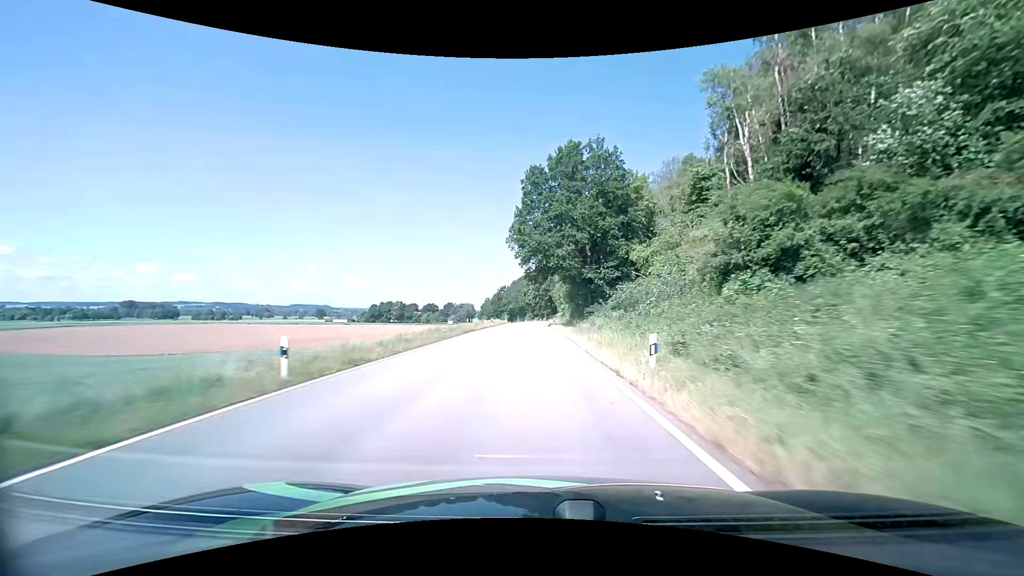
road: tertiary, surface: asphalt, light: Day
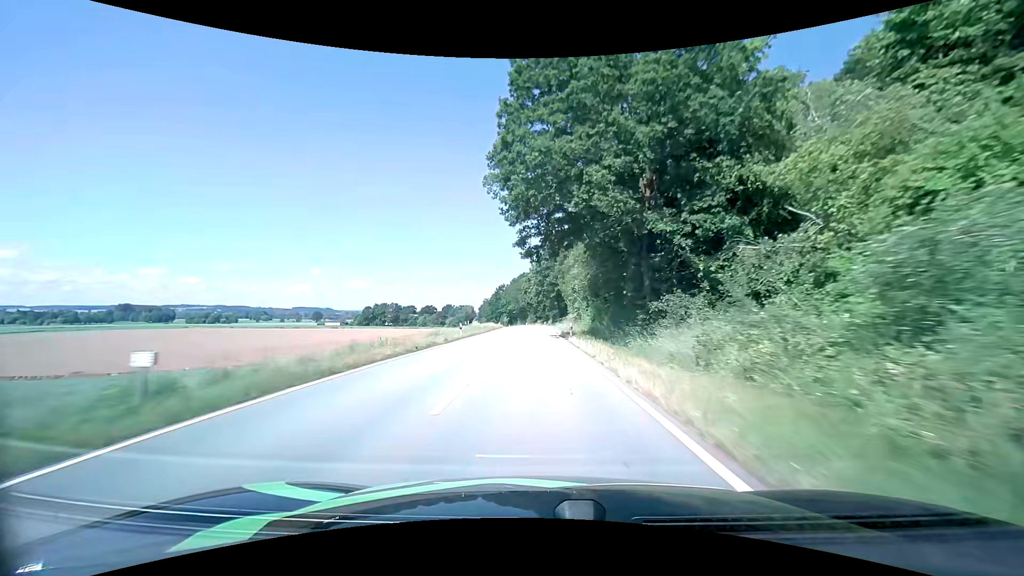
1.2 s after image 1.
(-0.1, +27.3) m; 0°
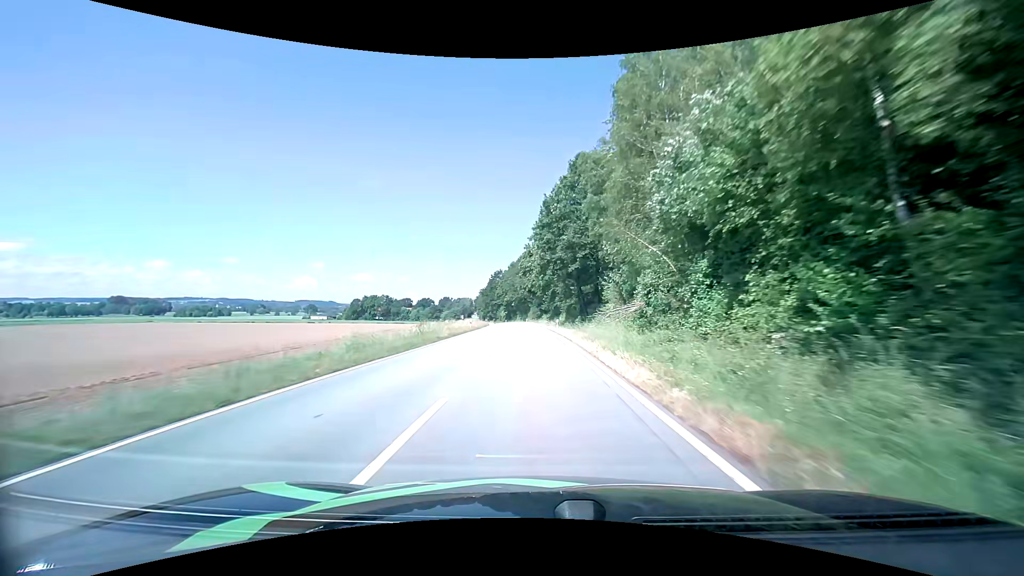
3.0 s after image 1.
(-0.1, +40.8) m; 0°
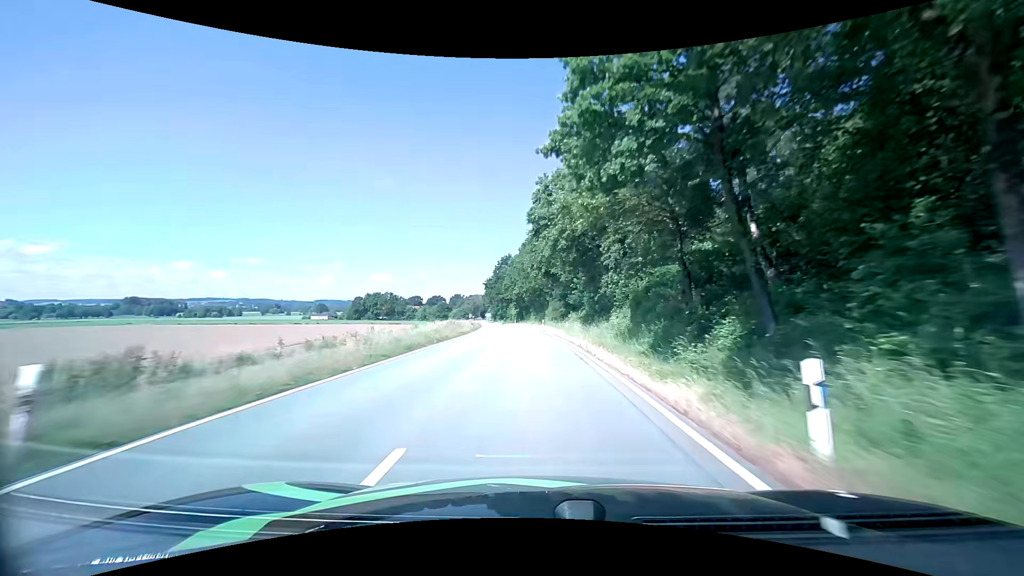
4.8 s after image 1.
(-0.6, +40.0) m; -2°
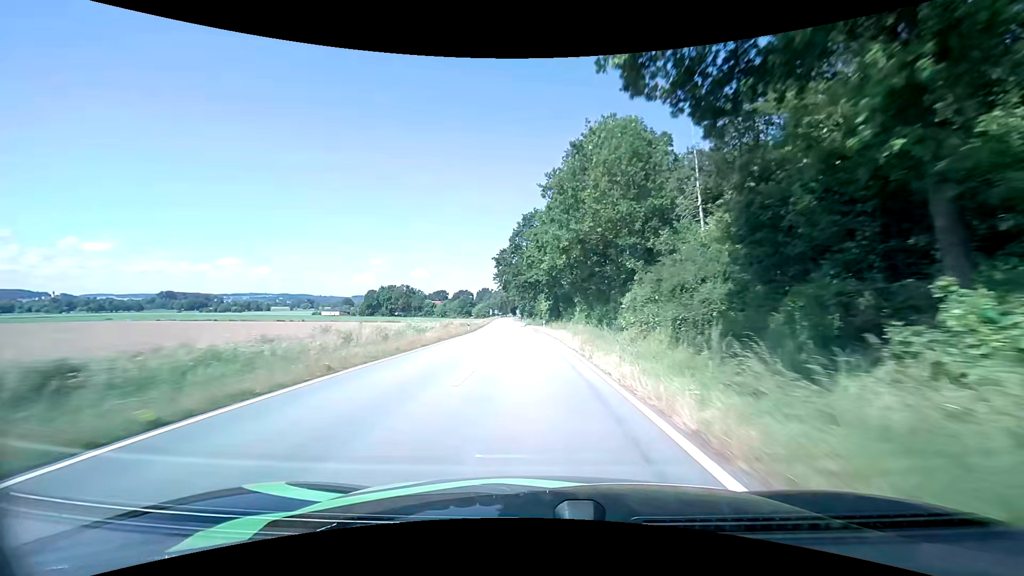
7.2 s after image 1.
(-1.6, +53.4) m; -4°
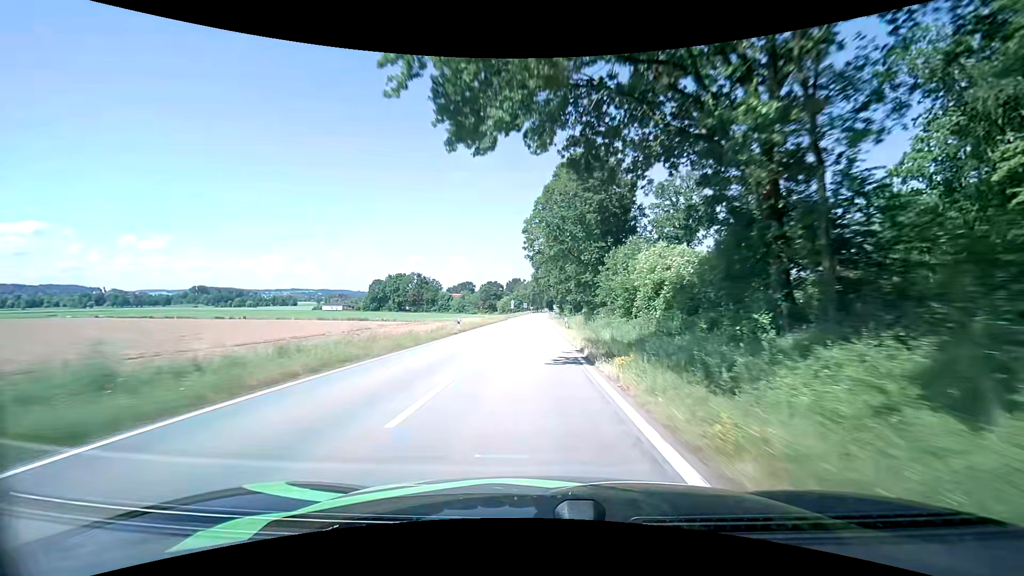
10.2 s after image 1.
(-2.7, +65.9) m; -5°
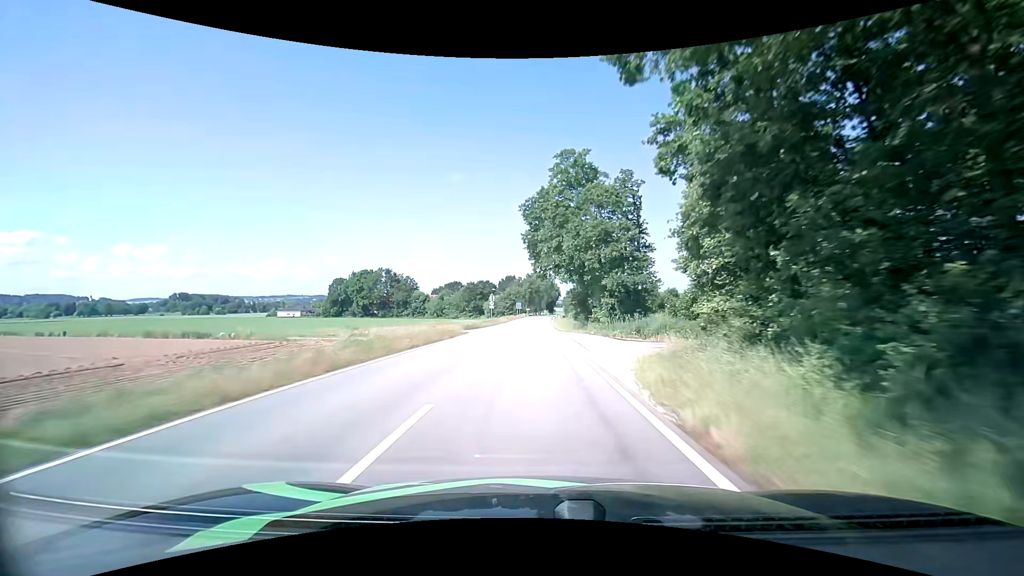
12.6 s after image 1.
(+0.1, +52.5) m; +1°
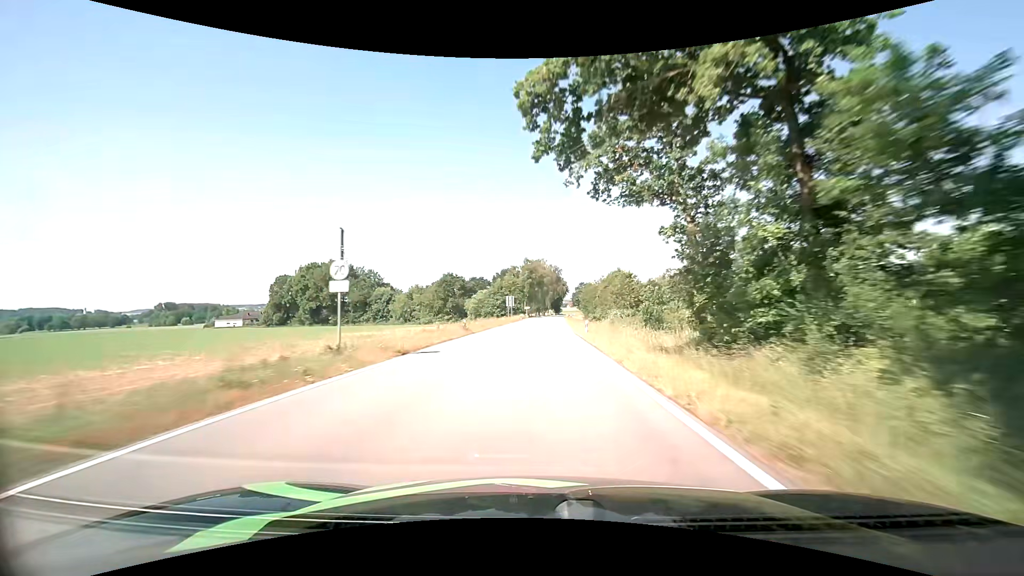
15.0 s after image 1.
(-0.4, +53.7) m; 0°
(0, +10) (0, +20) (0, +30) (0, +40) (+1, +50) (+1, +60) (+1, +70) (+2, +80) (+2, +90) (+2, +100) m
